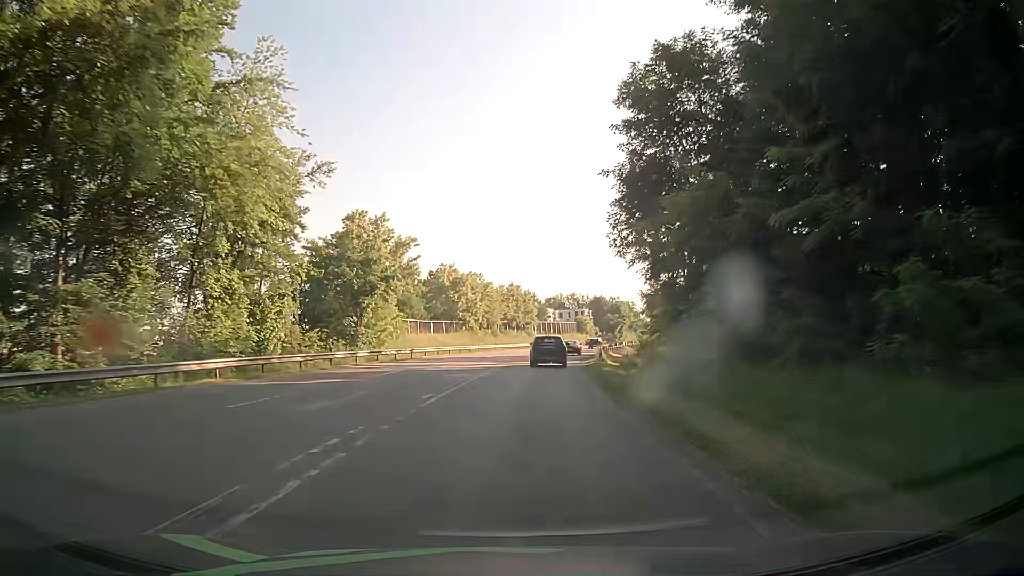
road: secondary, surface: asphalt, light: Day
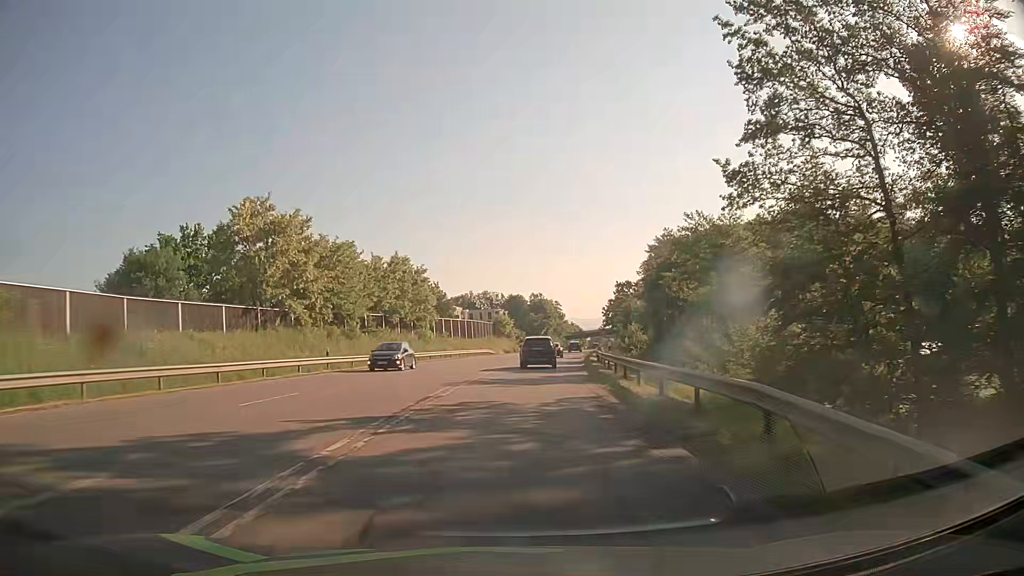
(+3.0, +46.2) m; +8°
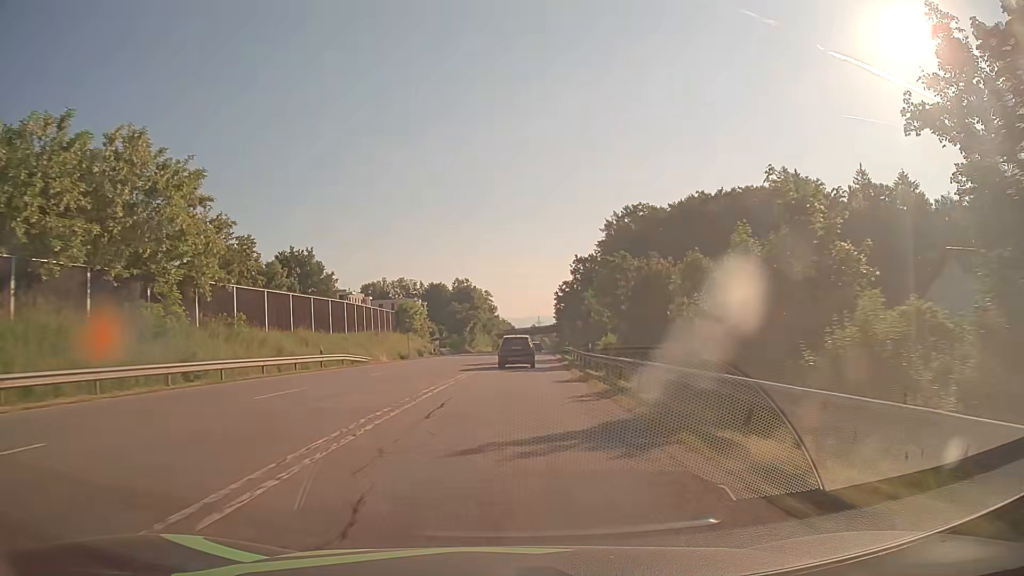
(+2.8, +46.0) m; +6°
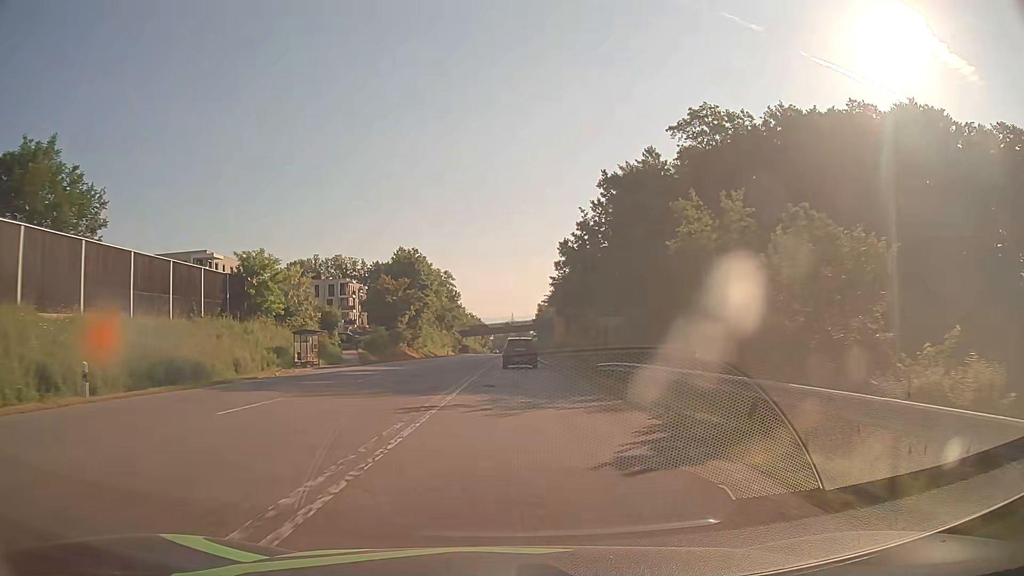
(+1.3, +52.9) m; +3°
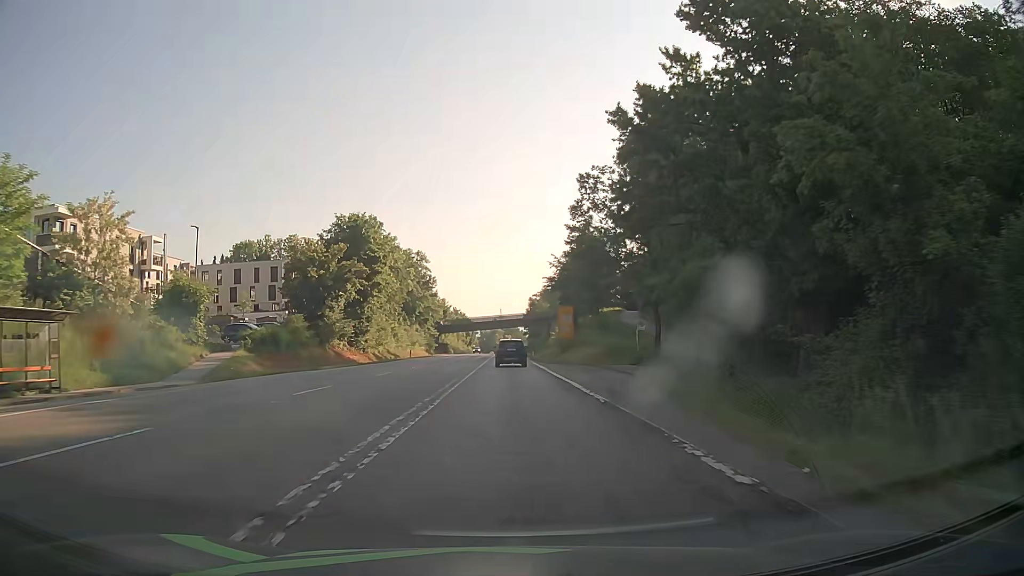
(+0.2, +28.9) m; +1°
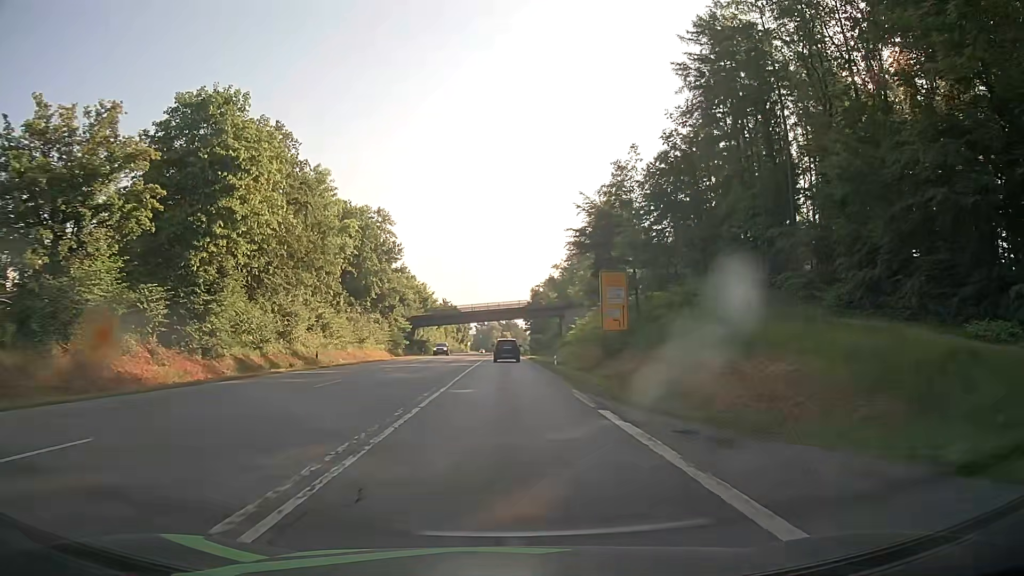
(+0.2, +36.6) m; 0°
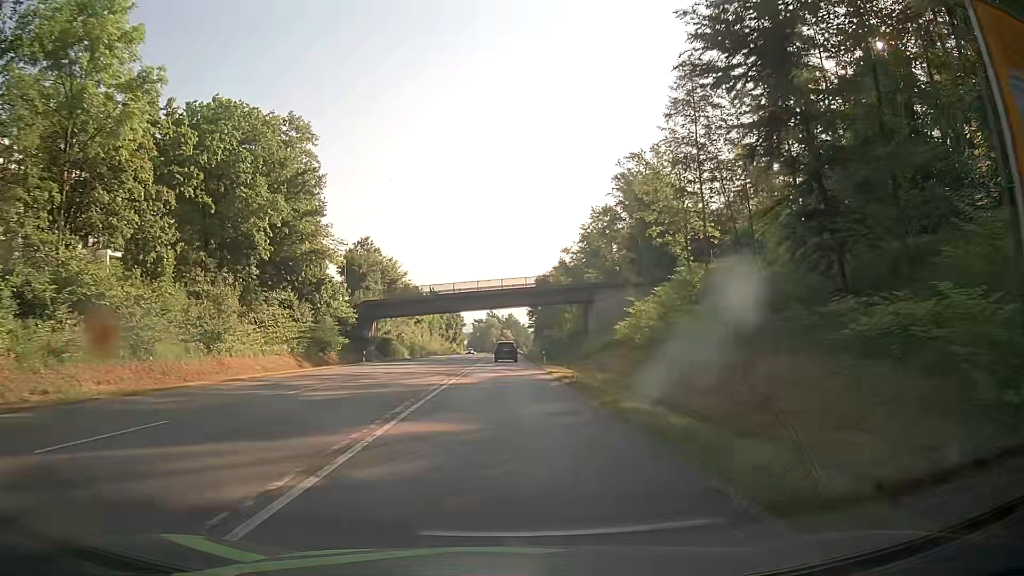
(0.0, +36.4) m; 0°
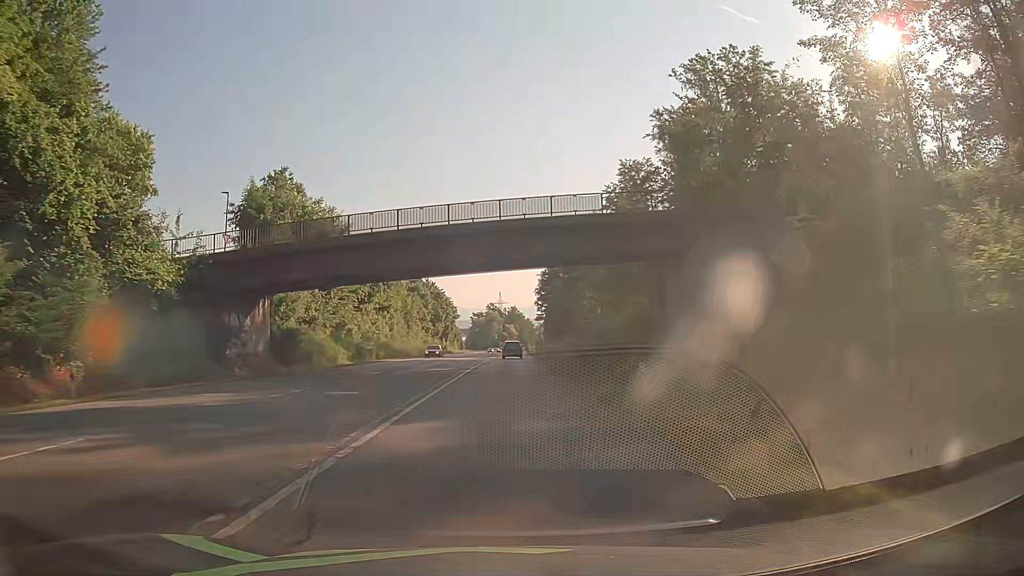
(-0.1, +36.9) m; 0°
(0, +10) (0, +20) (0, +30) (0, +40) (0, +50) (0, +60) (0, +70) (0, +80) (0, +90) (0, +100) m
